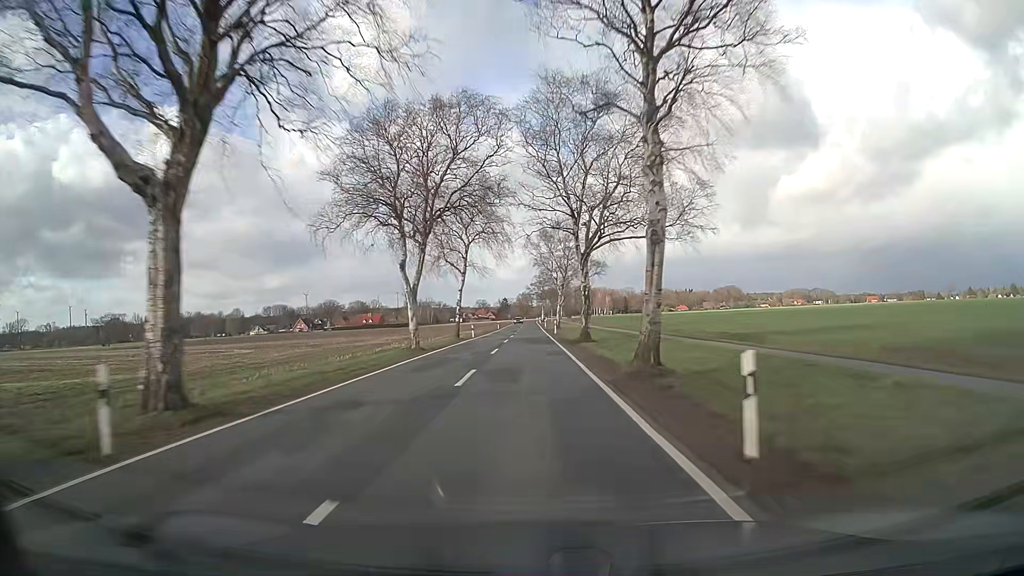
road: secondary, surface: asphalt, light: Day
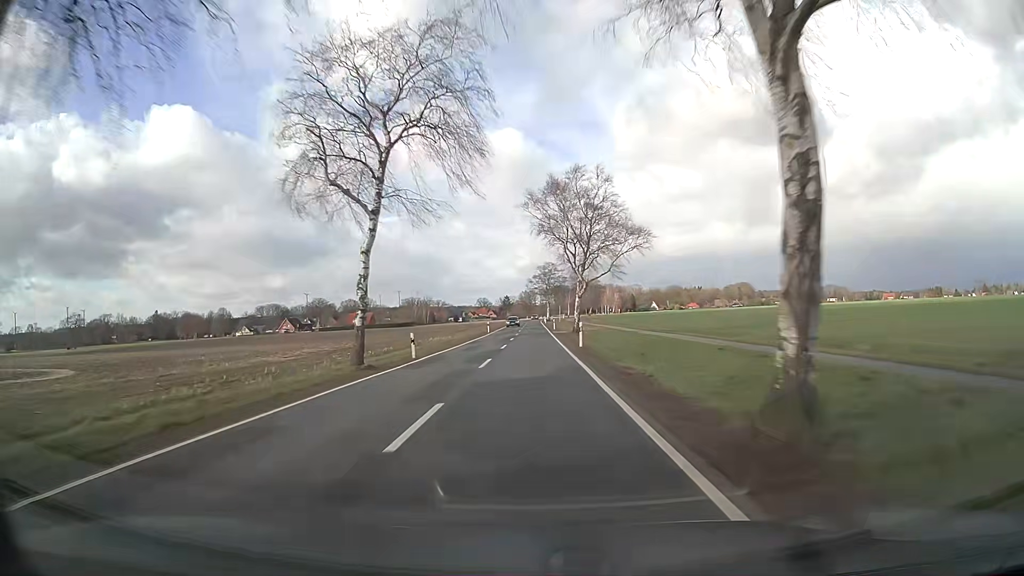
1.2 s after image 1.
(+0.1, +30.9) m; 0°
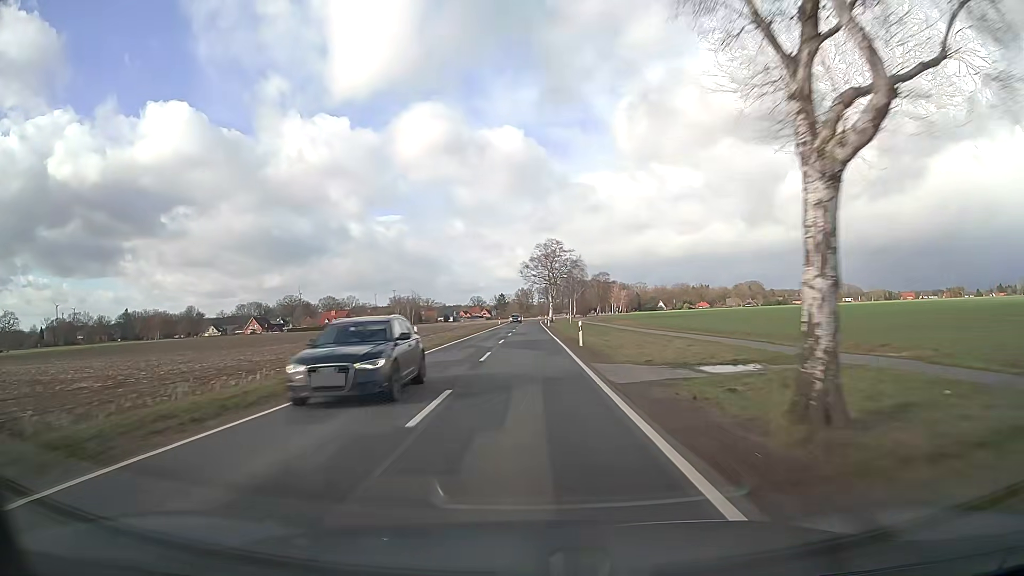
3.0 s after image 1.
(0.0, +46.4) m; 0°
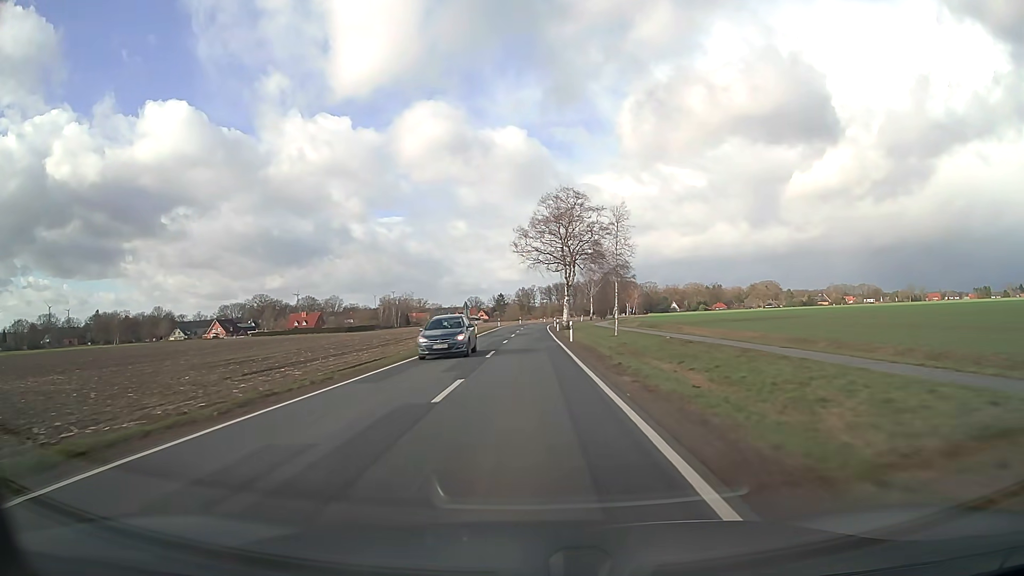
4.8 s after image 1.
(-0.1, +46.3) m; 0°
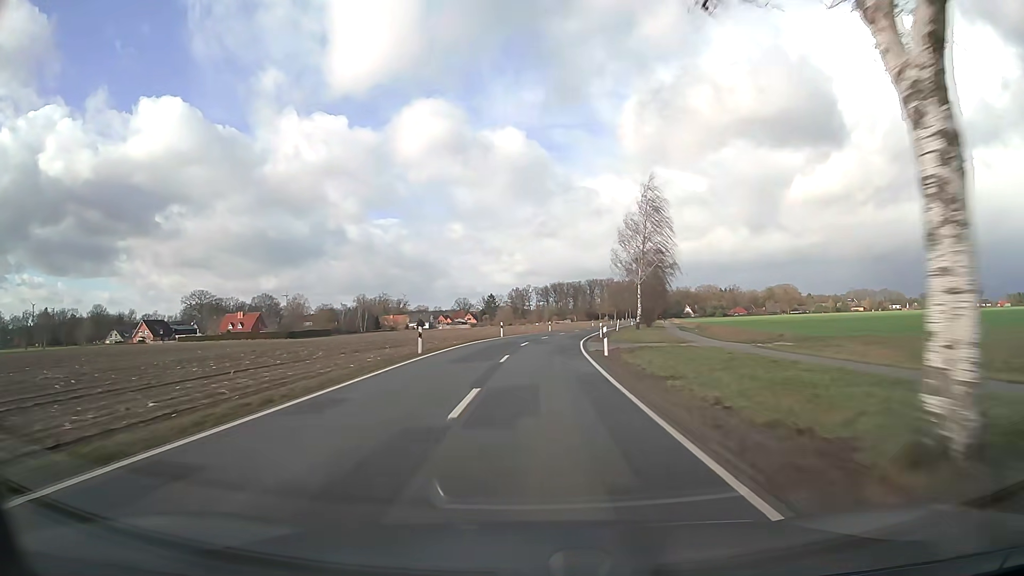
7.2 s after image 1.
(-0.3, +61.8) m; 0°
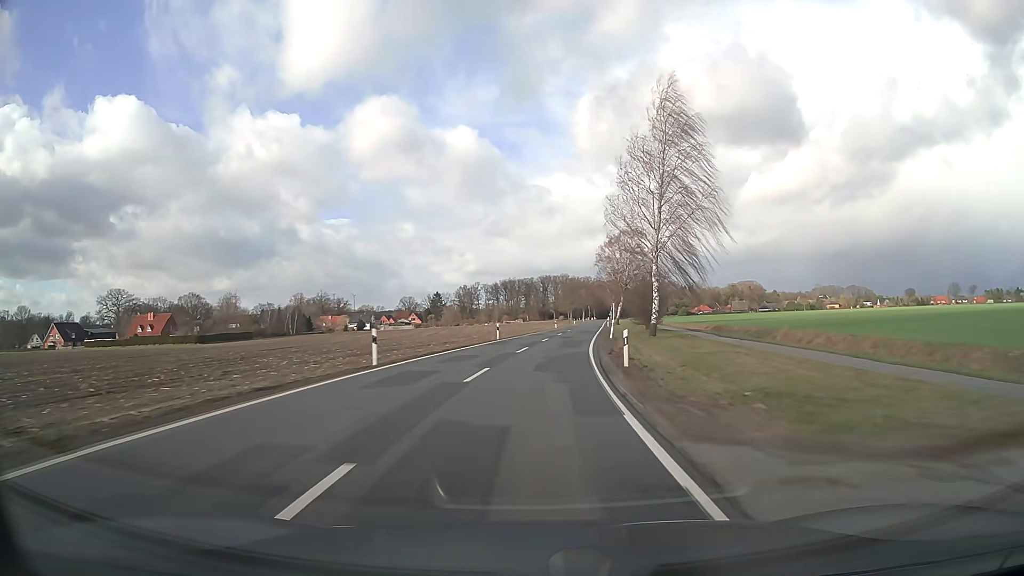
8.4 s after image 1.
(+0.9, +30.9) m; +4°
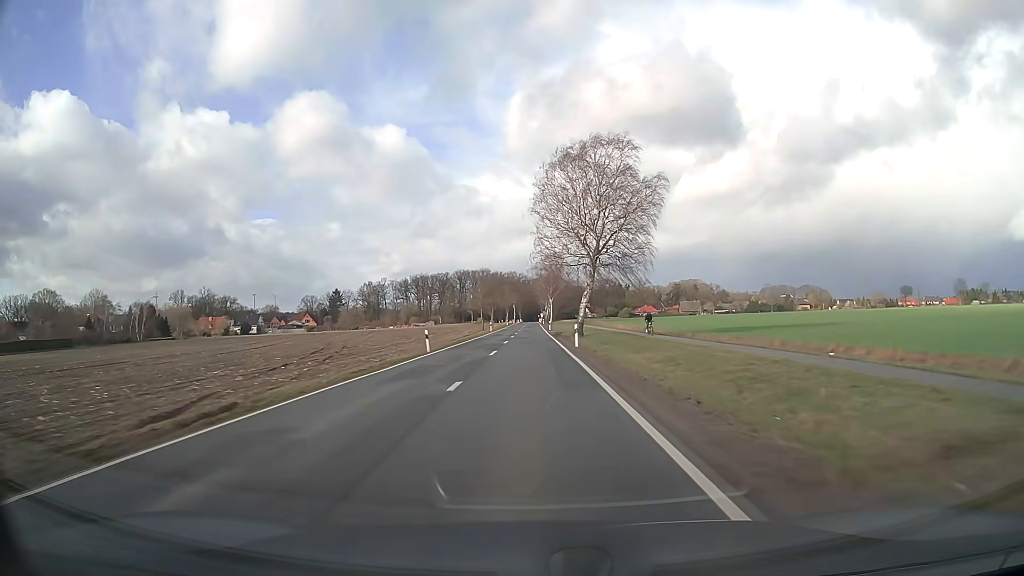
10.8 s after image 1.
(+4.8, +61.7) m; +7°
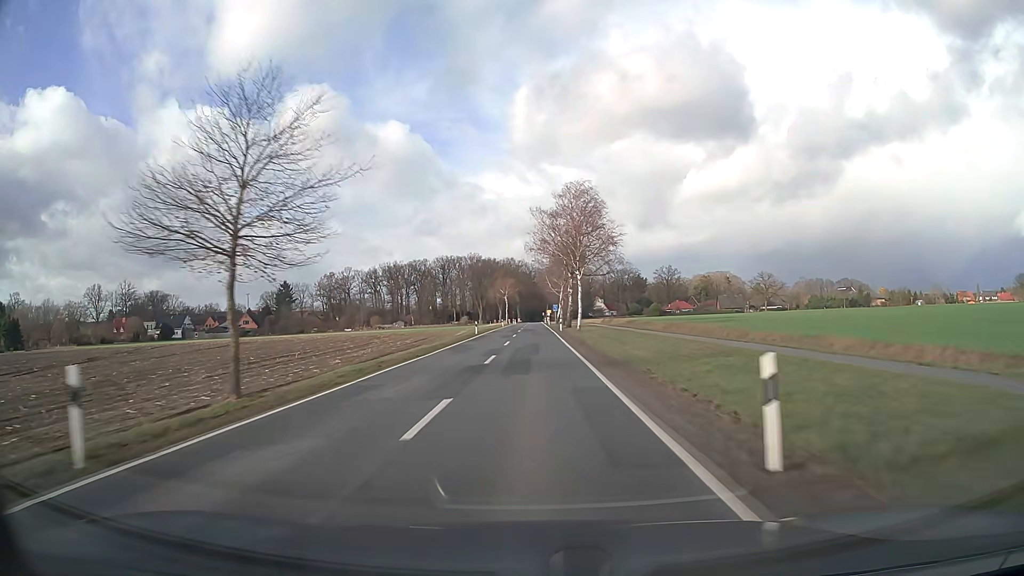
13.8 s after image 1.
(+0.1, +77.6) m; 0°
(0, +10) (0, +20) (0, +30) (0, +40) (0, +50) (0, +60) (0, +70) (0, +80) (0, +90) (0, +100) m
